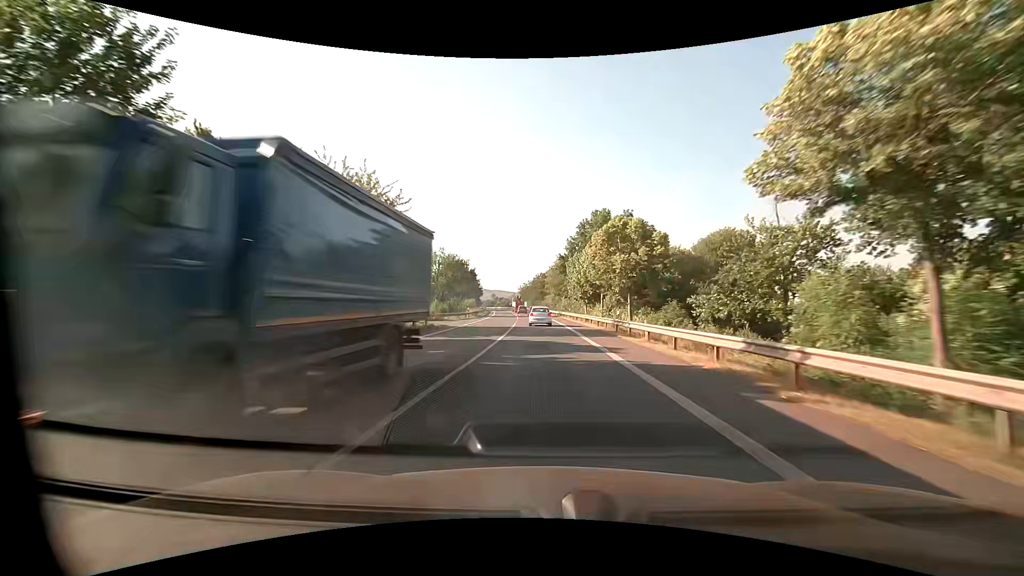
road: primary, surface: asphalt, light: Day
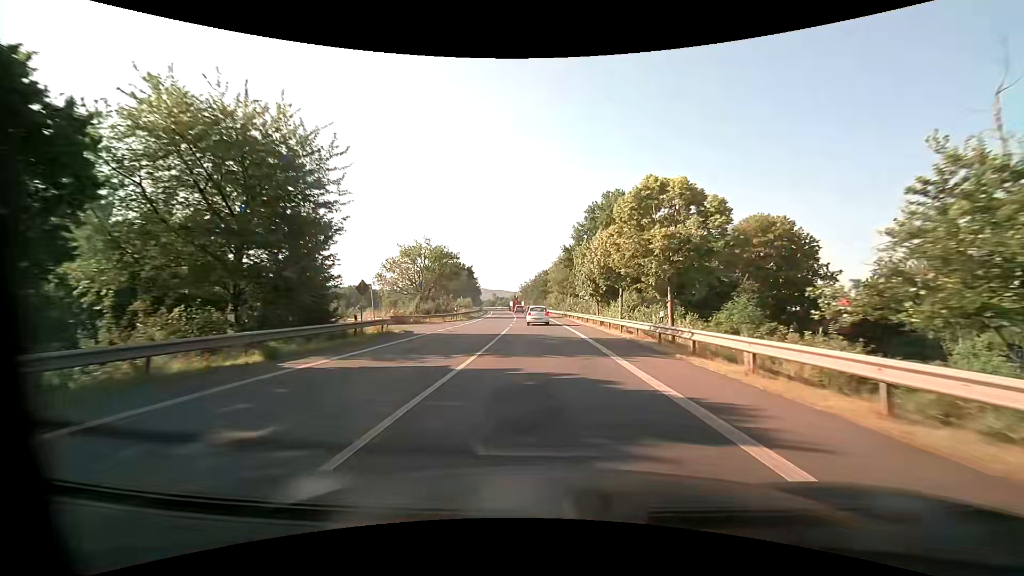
(0.0, +10.4) m; 0°
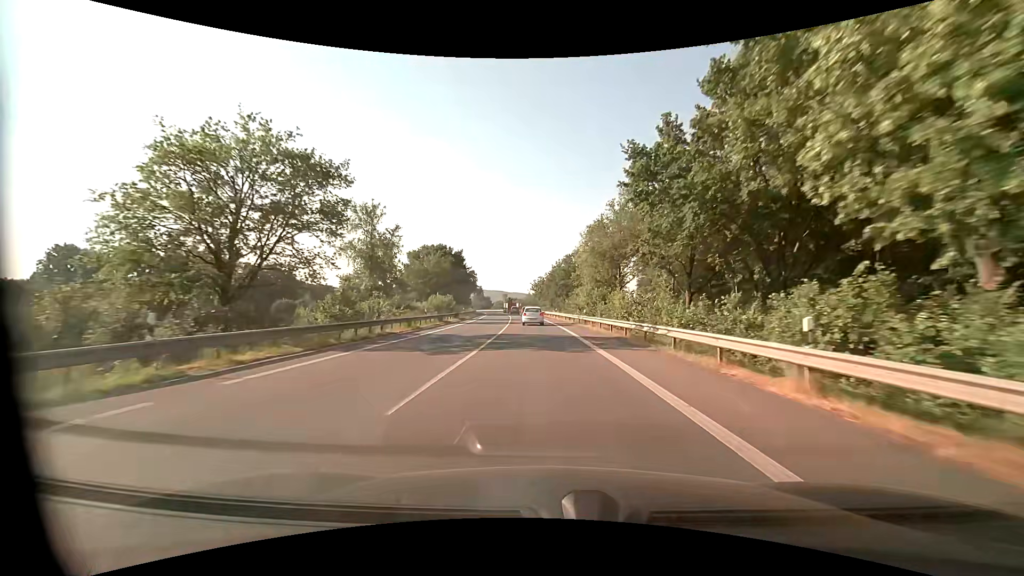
(-0.8, +42.6) m; -2°
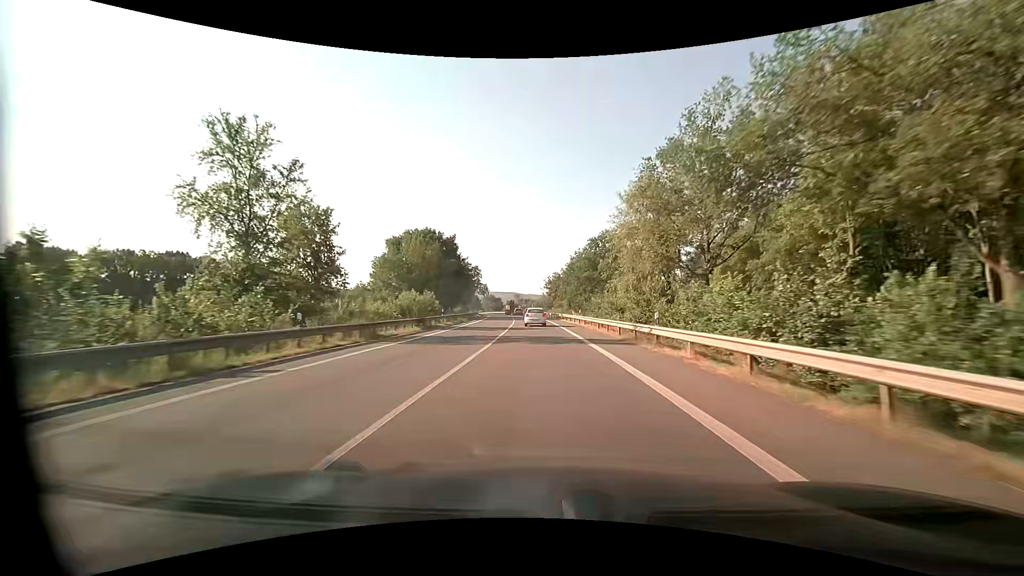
(-0.2, +22.0) m; -2°
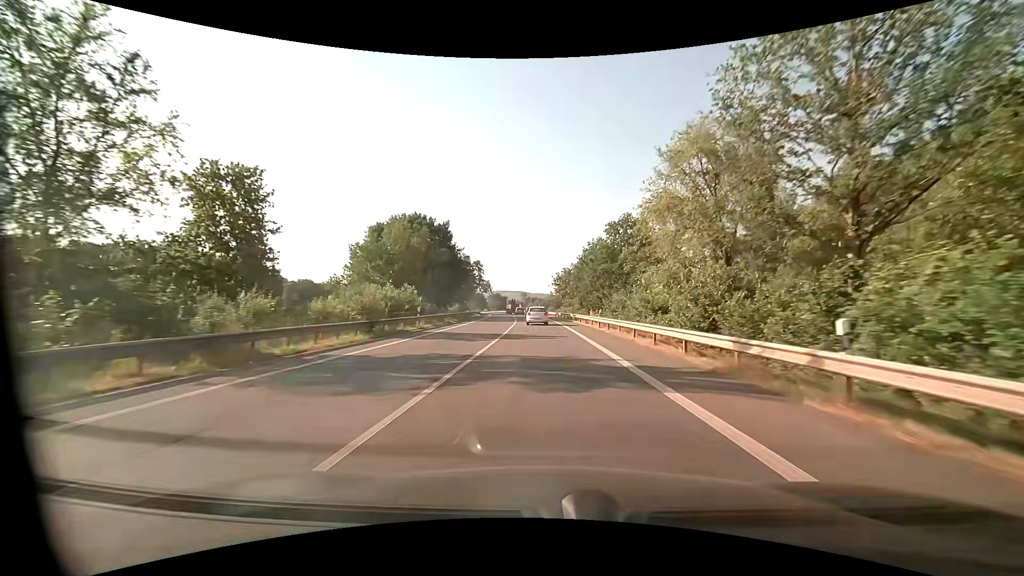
(-0.1, +11.2) m; -1°
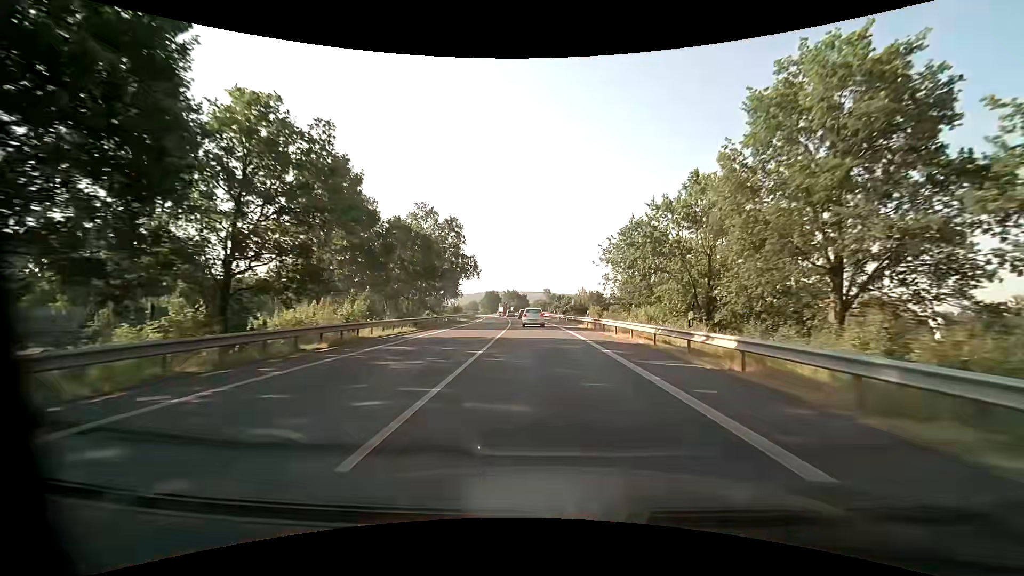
(-1.8, +56.2) m; -3°
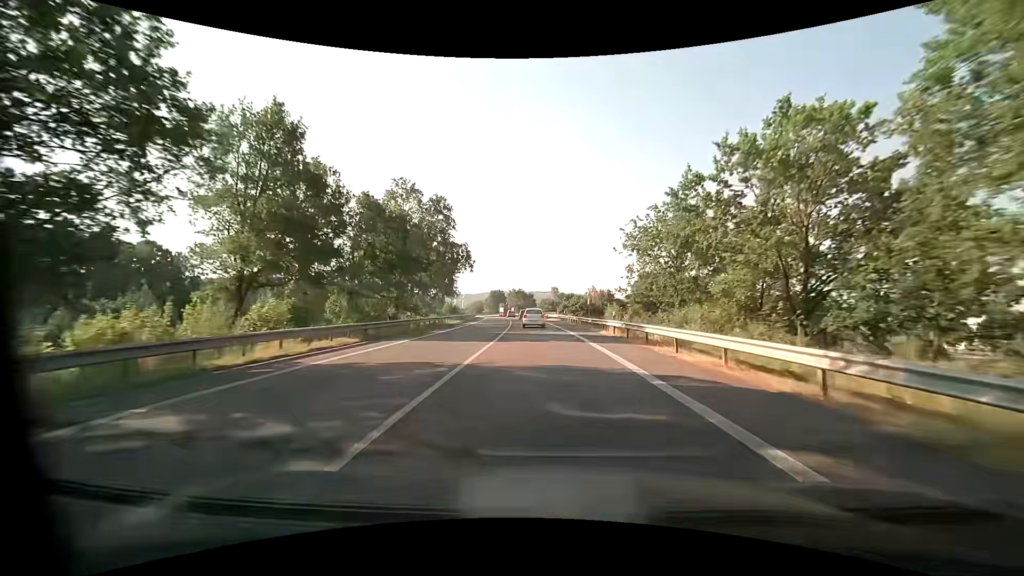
(-0.1, +11.1) m; -1°
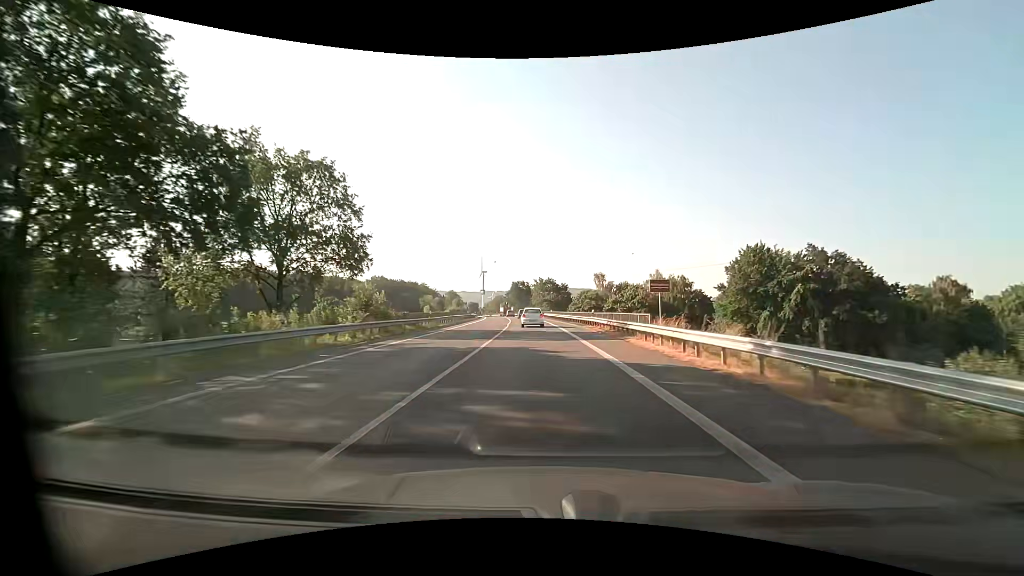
(-1.7, +55.1) m; -4°
(0, +10) (0, +20) (0, +30) (-1, +40) (-1, +50) (-2, +60) (-3, +70) (-3, +80) (-4, +90) (-6, +100) m
